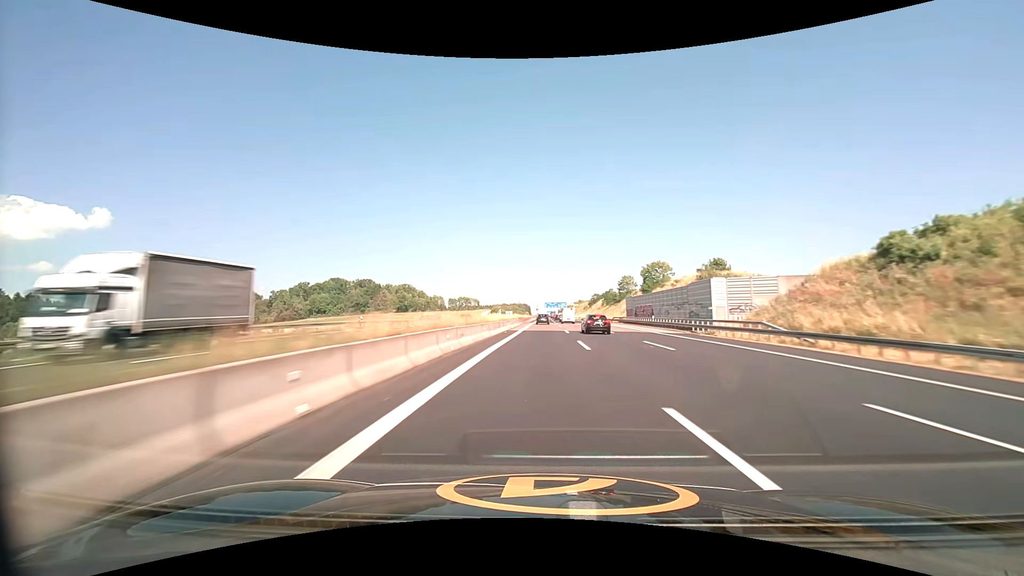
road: motorway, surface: asphalt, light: Day
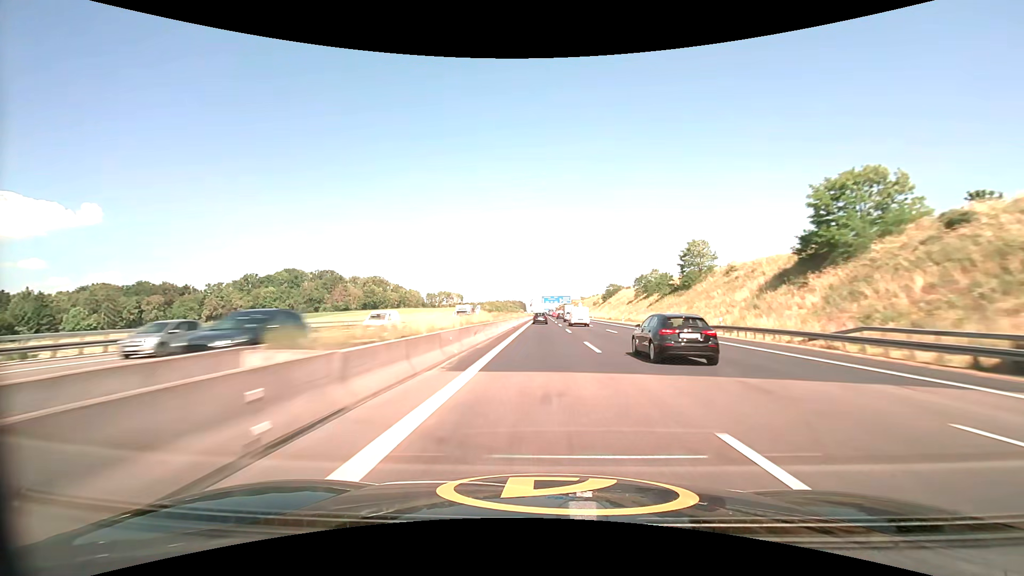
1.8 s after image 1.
(+0.4, +73.1) m; 0°
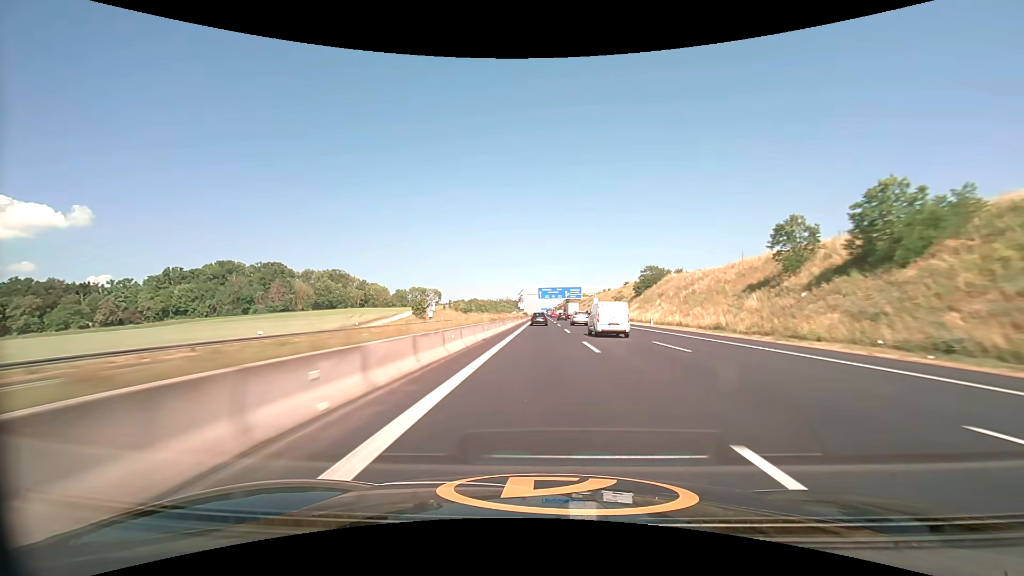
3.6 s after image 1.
(+0.3, +72.3) m; 0°
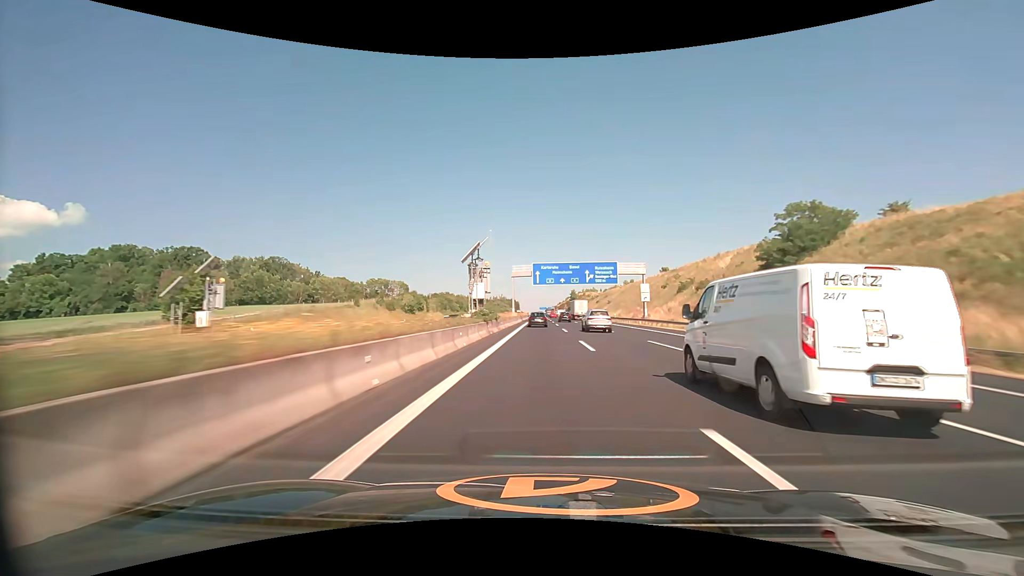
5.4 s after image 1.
(+0.1, +71.2) m; 0°
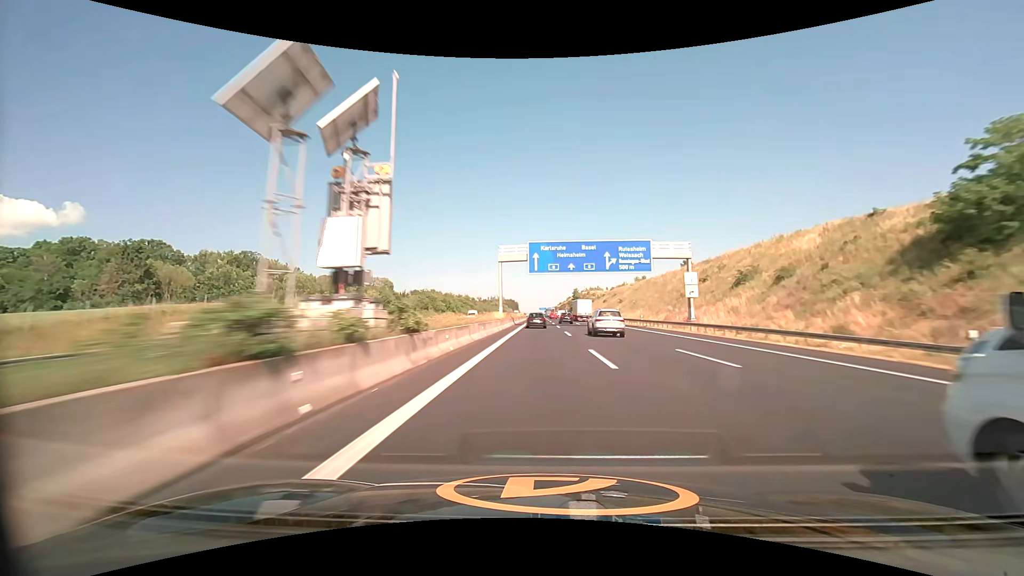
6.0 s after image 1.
(0.0, +23.4) m; 0°
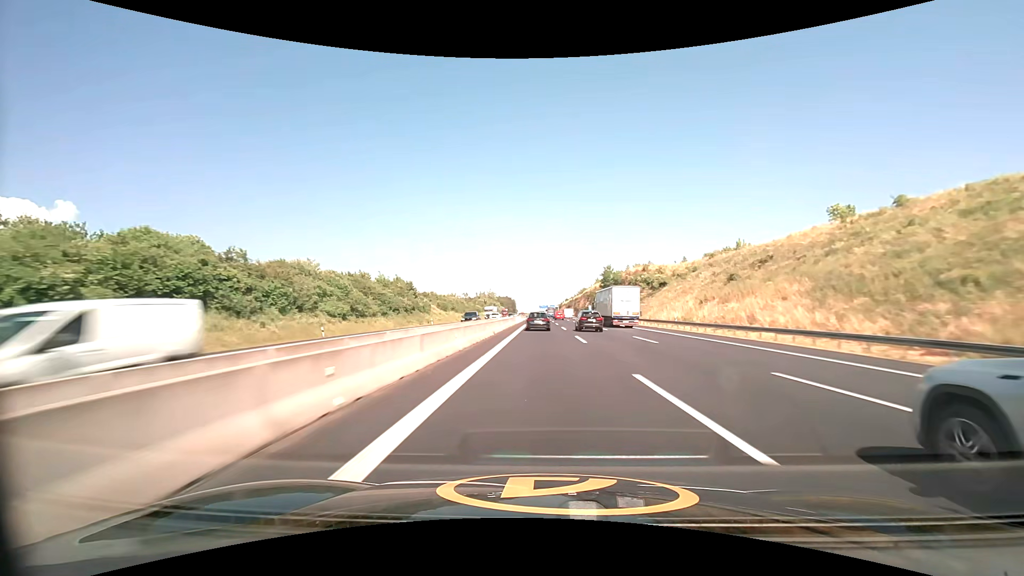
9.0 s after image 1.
(-0.7, +114.9) m; 0°
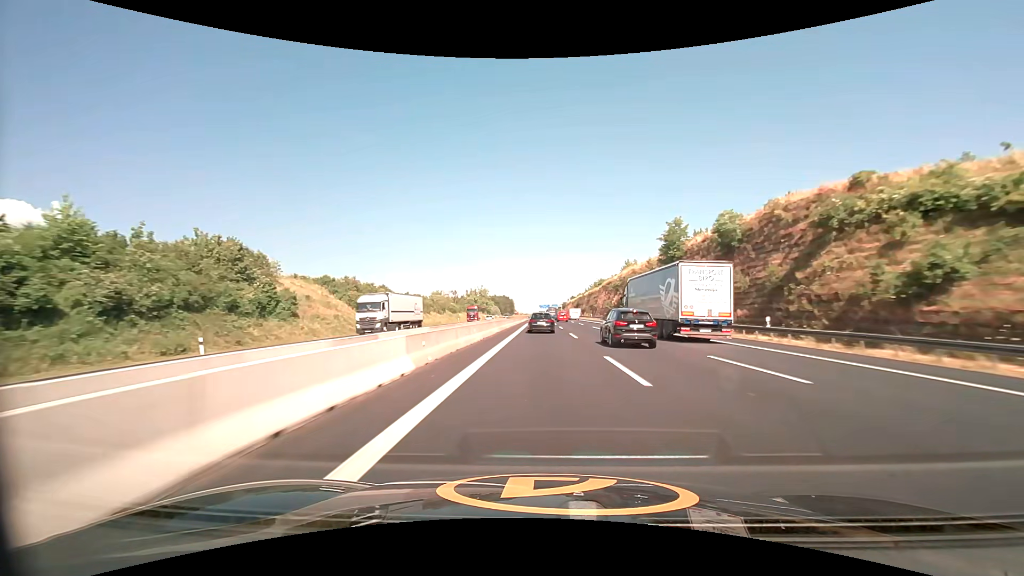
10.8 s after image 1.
(-0.1, +67.2) m; 0°
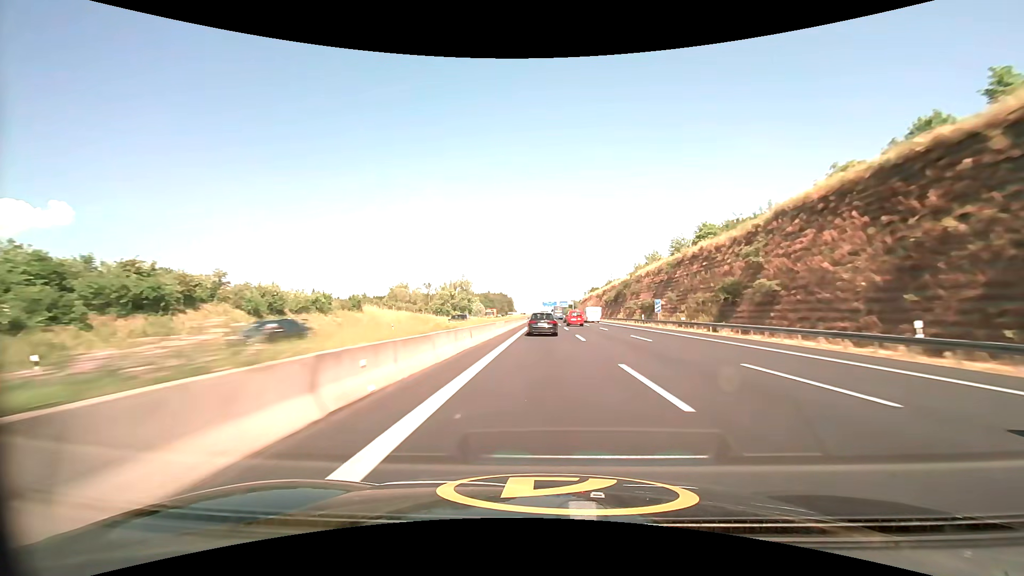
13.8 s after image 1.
(-0.1, +110.0) m; 0°
(0, +10) (0, +20) (0, +30) (0, +40) (0, +50) (0, +60) (0, +70) (0, +80) (0, +90) (0, +100) m
